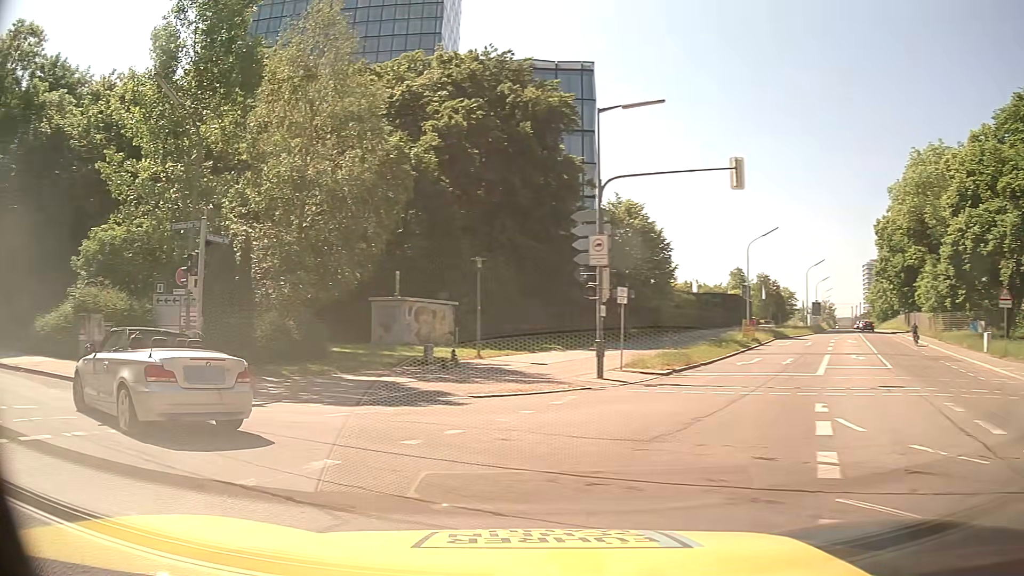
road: secondary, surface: asphalt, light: Day
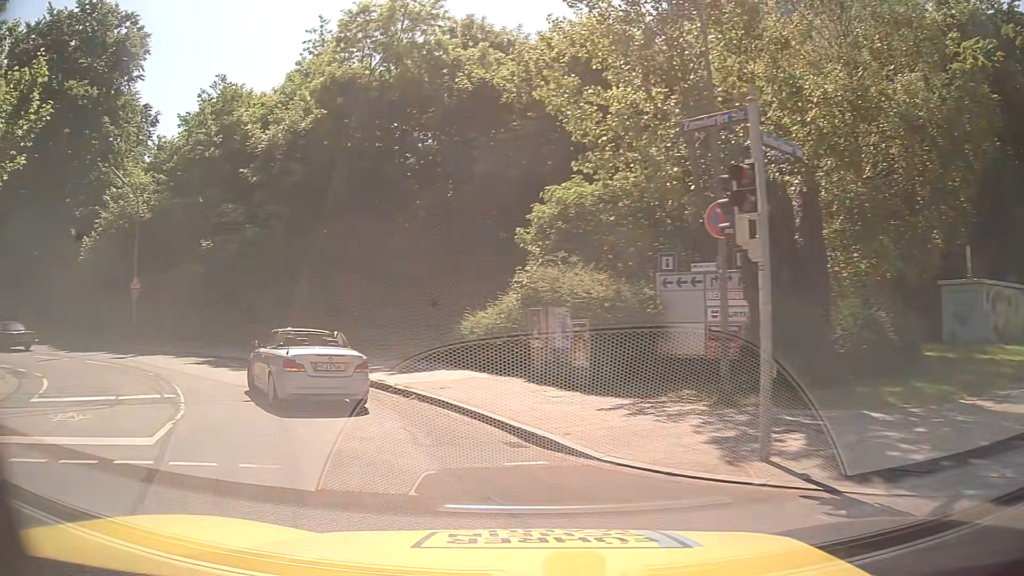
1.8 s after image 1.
(-3.5, +8.0) m; -43°
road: tertiary
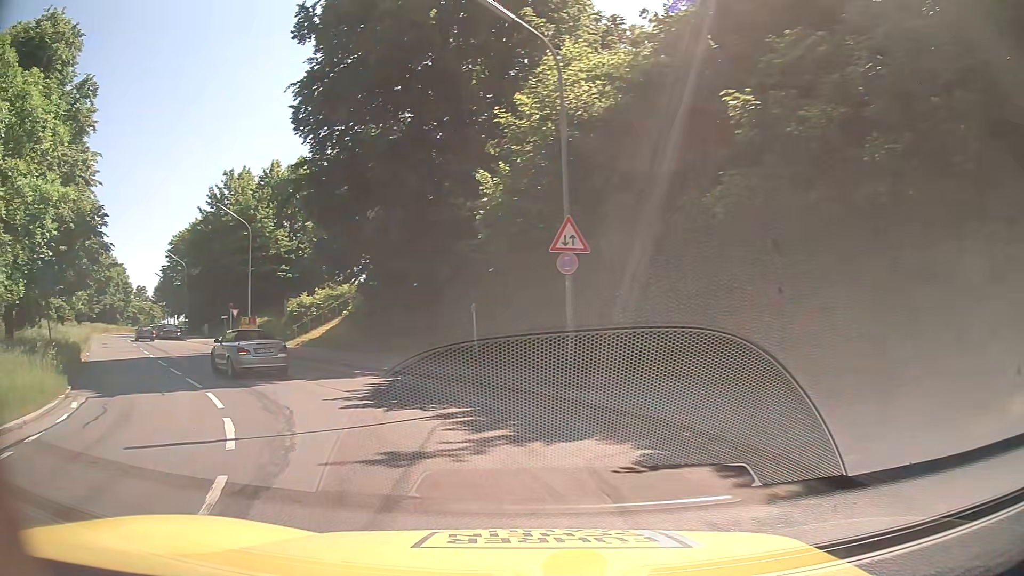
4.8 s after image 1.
(-8.1, +18.5) m; -47°
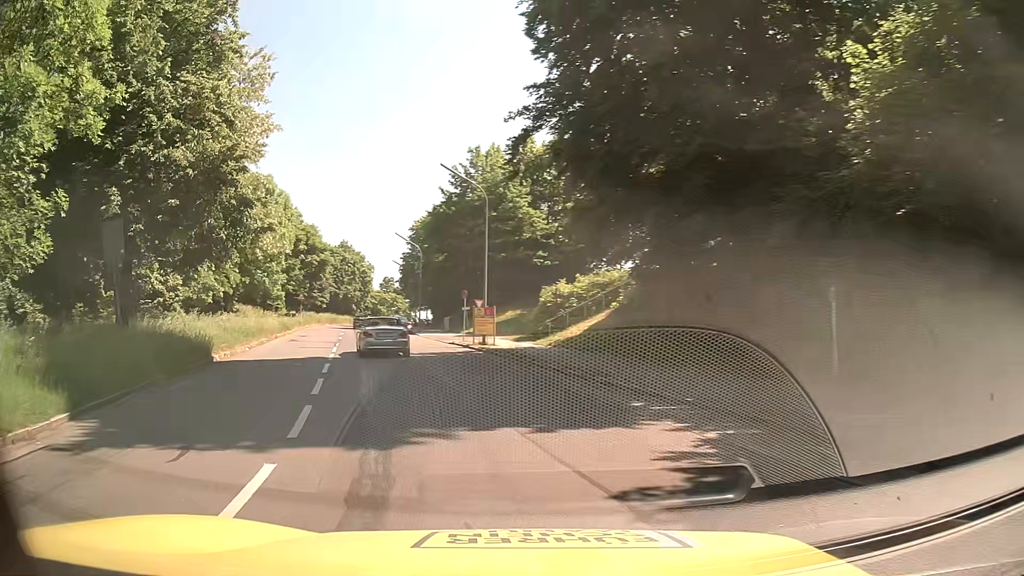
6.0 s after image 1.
(-1.9, +9.4) m; -22°
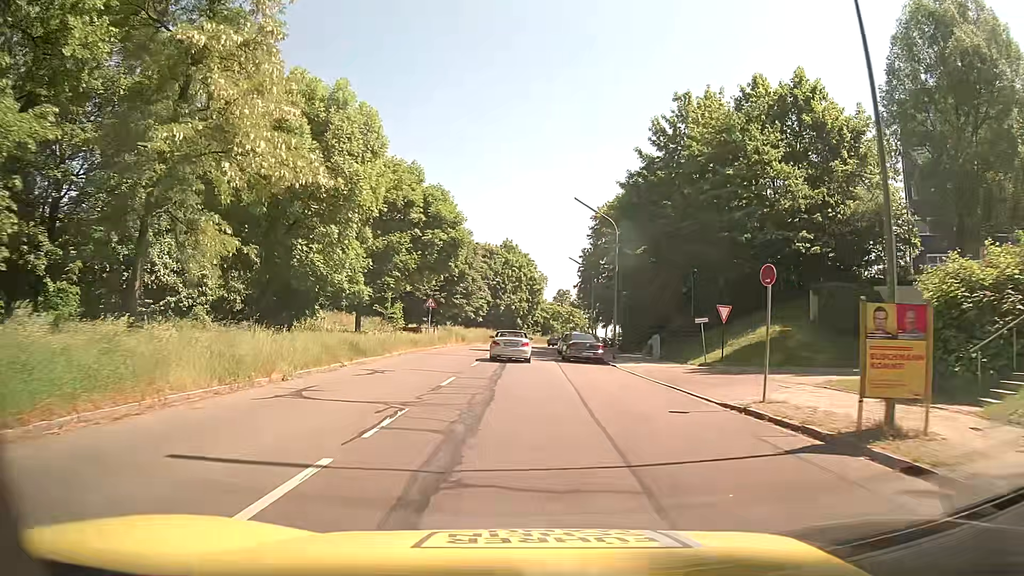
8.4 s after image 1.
(-4.4, +22.6) m; -15°
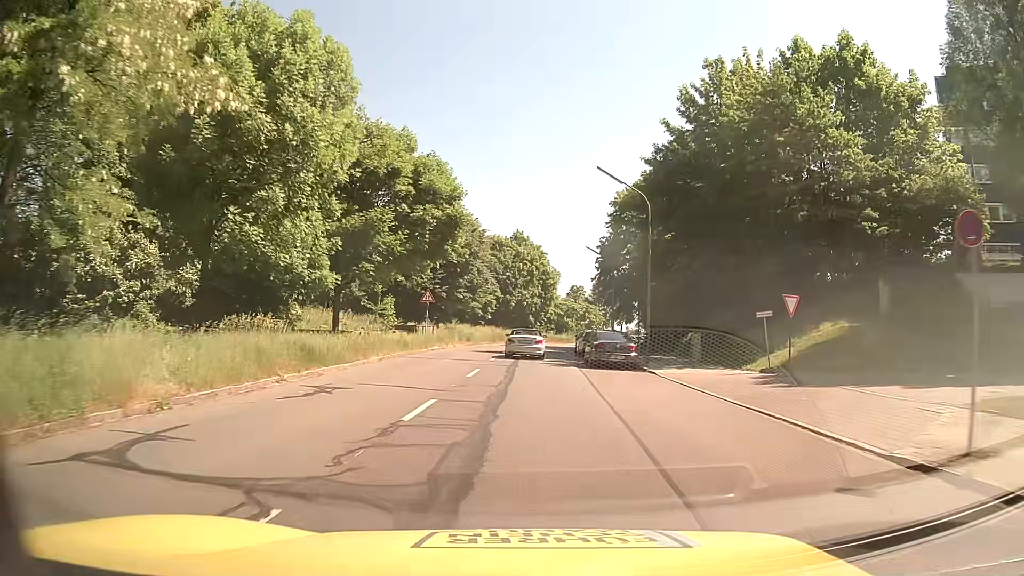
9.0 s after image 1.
(-0.1, +6.5) m; -1°
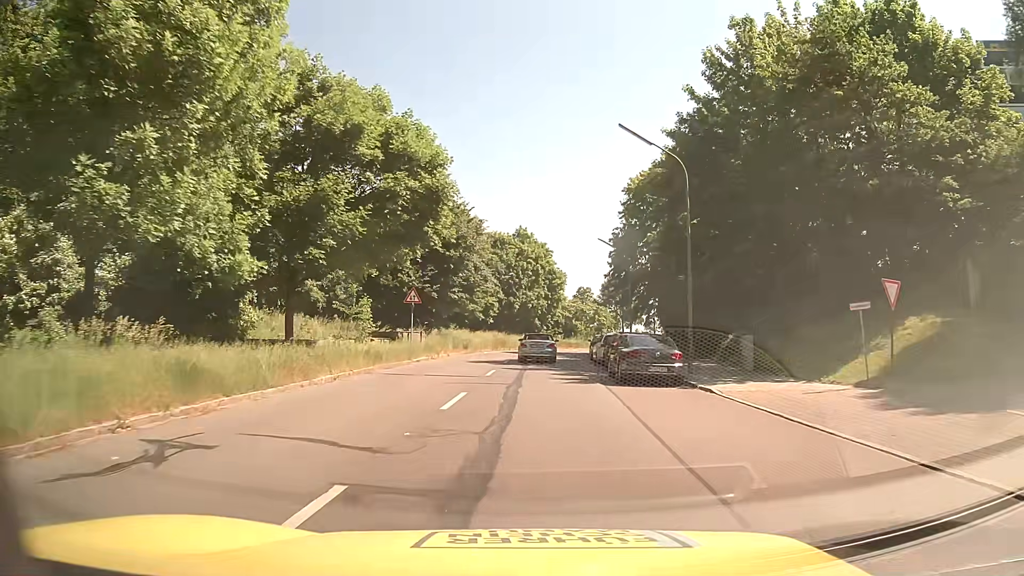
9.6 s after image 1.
(0.0, +6.7) m; 0°
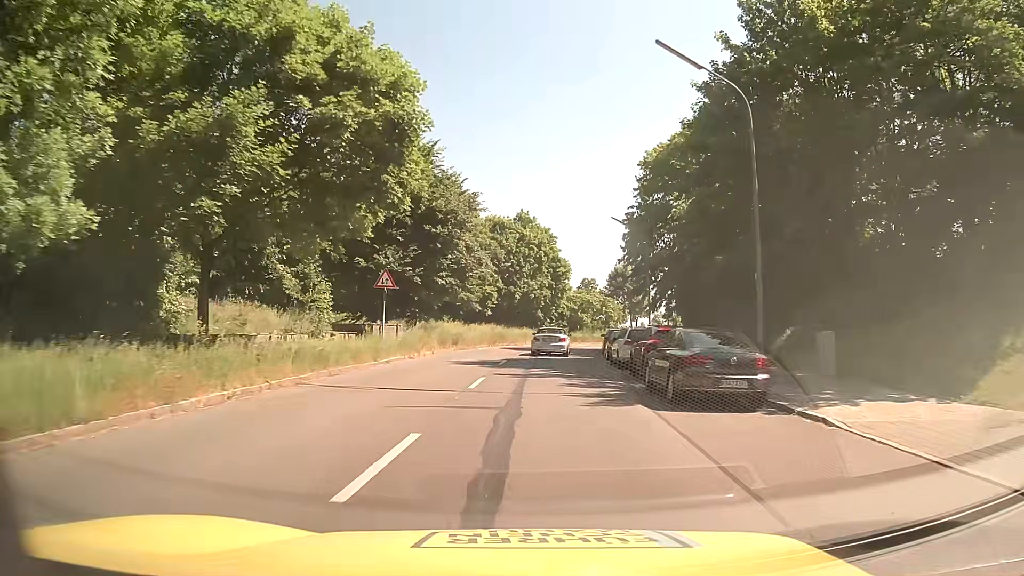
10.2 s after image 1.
(0.0, +6.7) m; -1°
(0, +10) (0, +20) (+1, +30) (+2, +40) (+4, +50) (+6, +59) (+9, +69) (+13, +78) (+17, +87) (+22, +96) m
